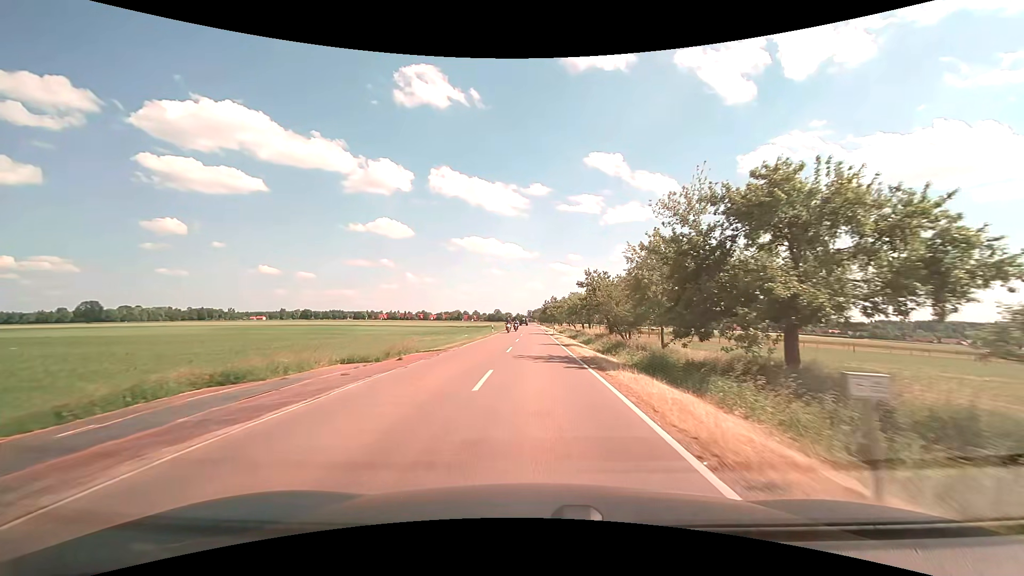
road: tertiary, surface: asphalt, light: Day
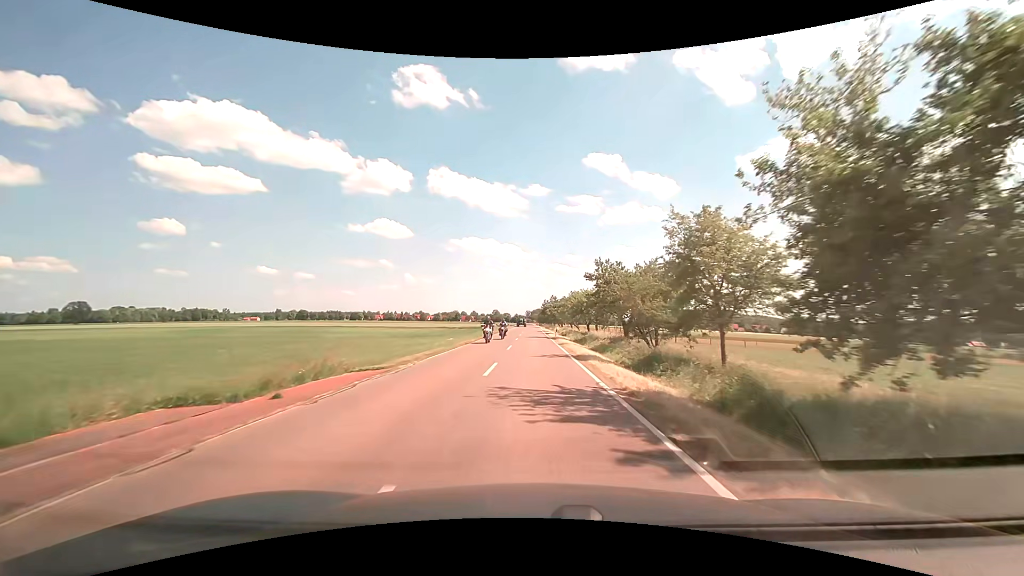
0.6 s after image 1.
(0.0, +9.4) m; 0°
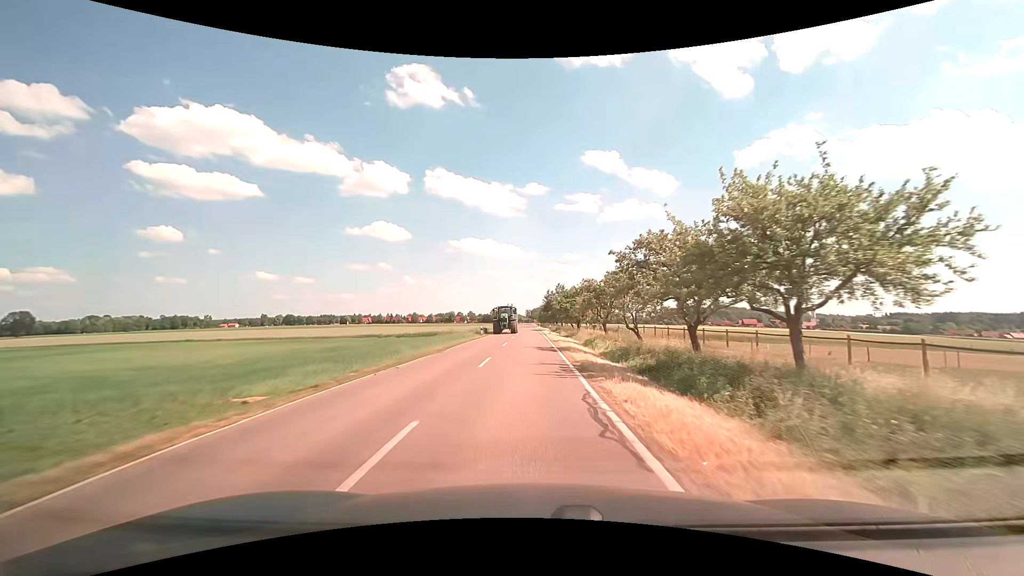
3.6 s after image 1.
(+0.1, +46.7) m; 0°
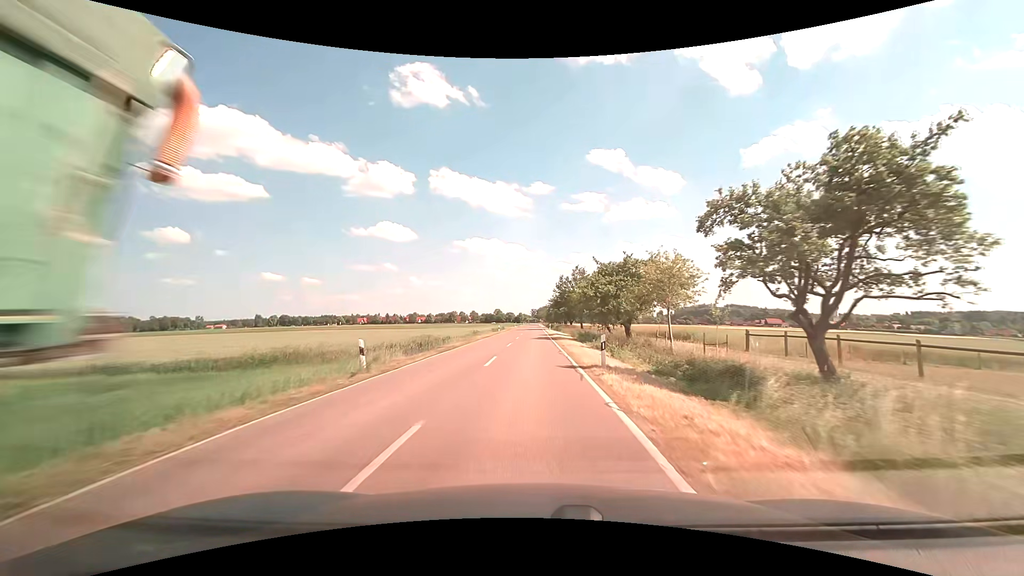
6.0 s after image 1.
(-0.4, +37.0) m; -1°
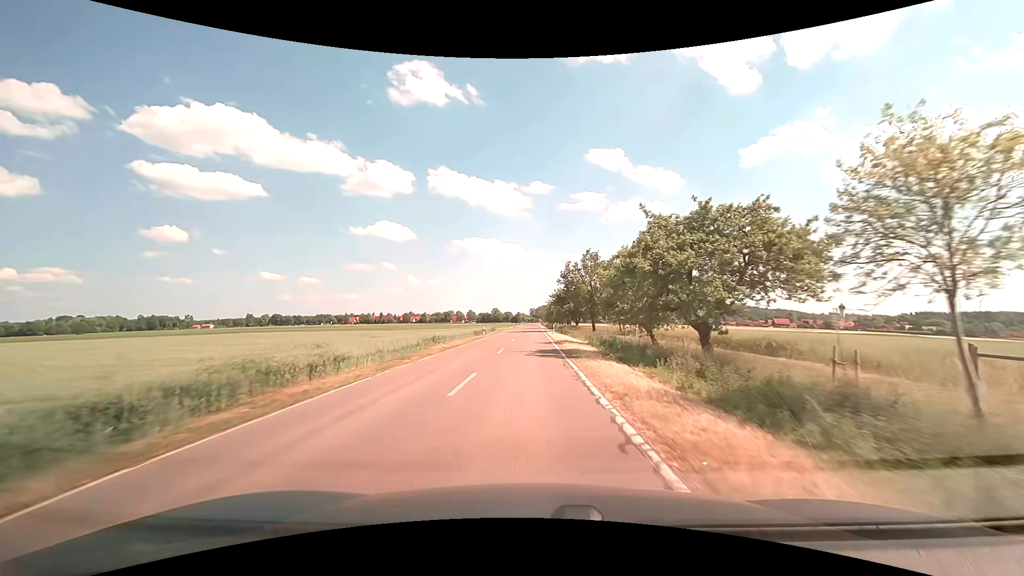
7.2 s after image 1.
(+0.1, +18.6) m; 0°
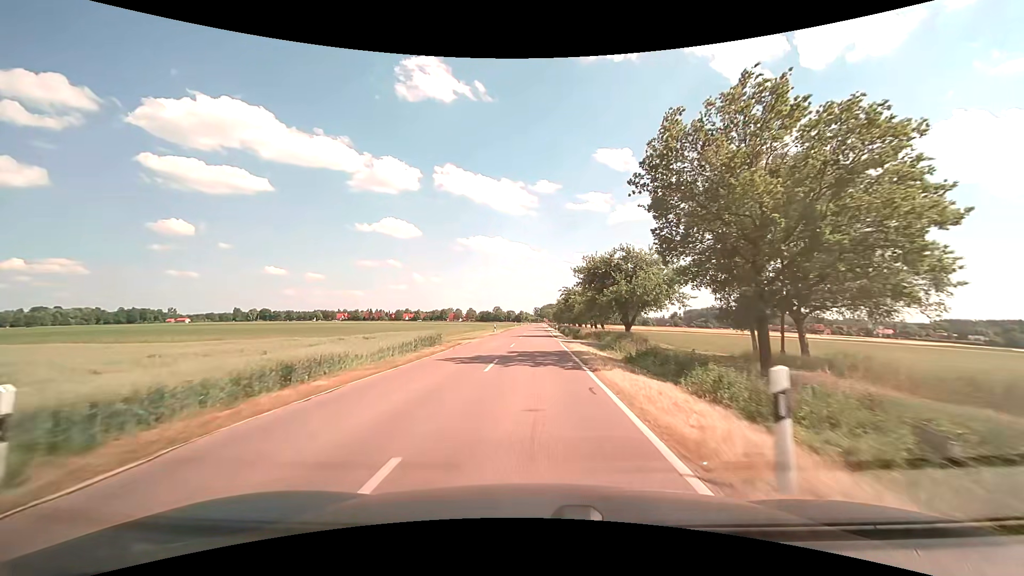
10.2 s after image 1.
(-0.2, +45.5) m; 0°
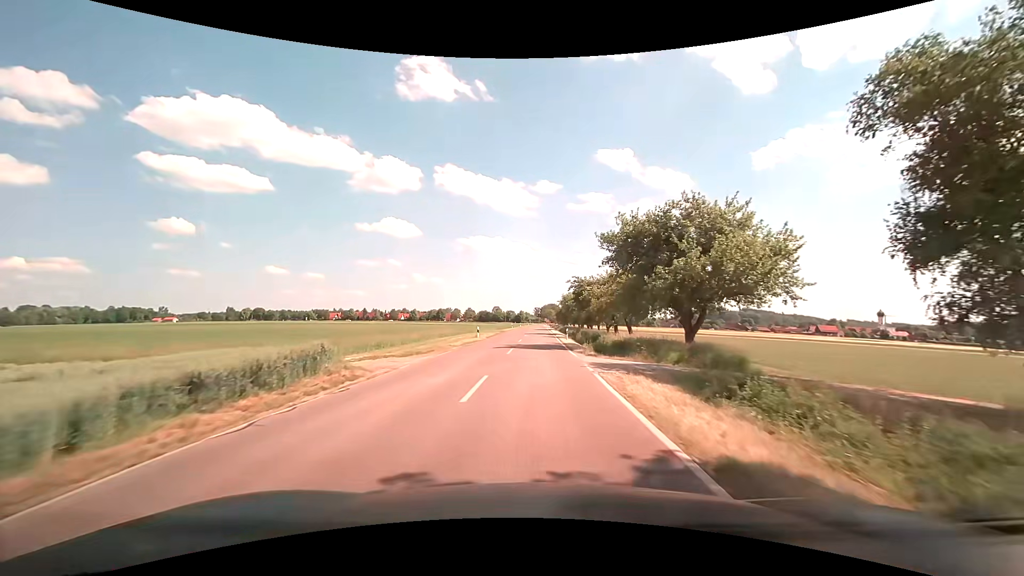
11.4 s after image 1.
(-0.1, +17.2) m; 0°
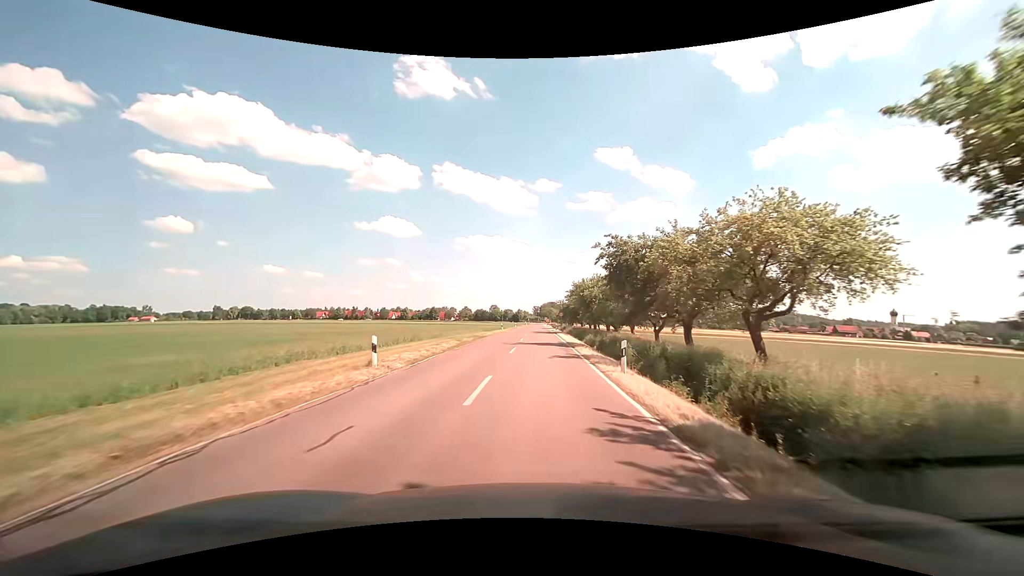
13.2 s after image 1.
(0.0, +25.3) m; 0°
(0, +10) (0, +20) (0, +30) (0, +40) (0, +50) (0, +60) (0, +70) (0, +80) (0, +90) (0, +100) m
